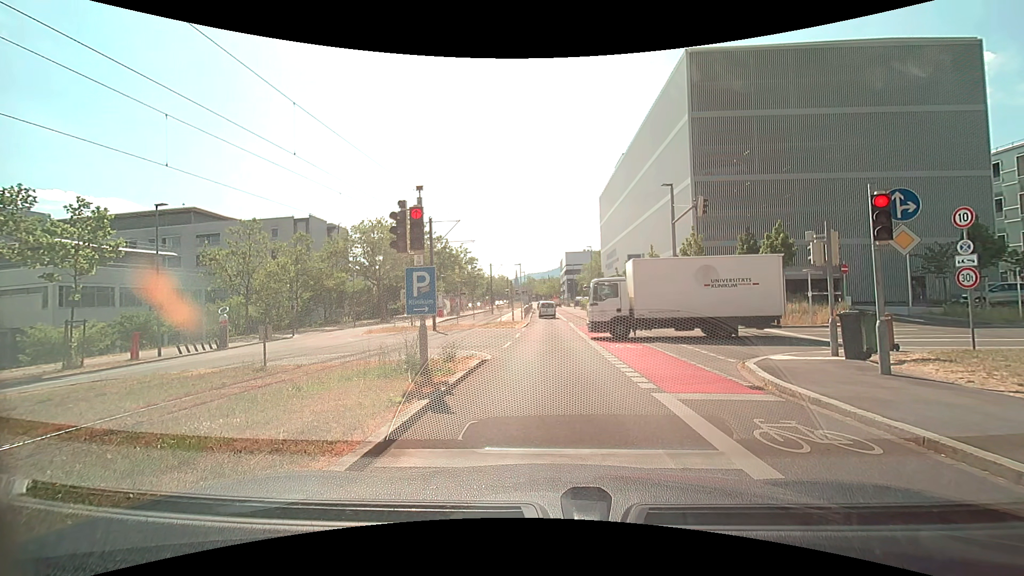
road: secondary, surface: asphalt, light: Day
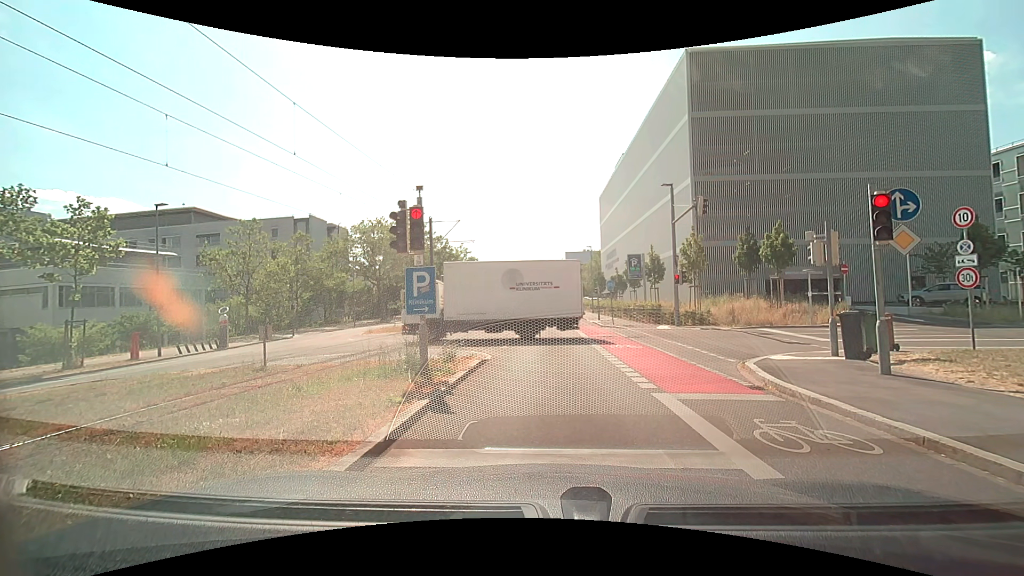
(0.0, 0.0) m; 0°
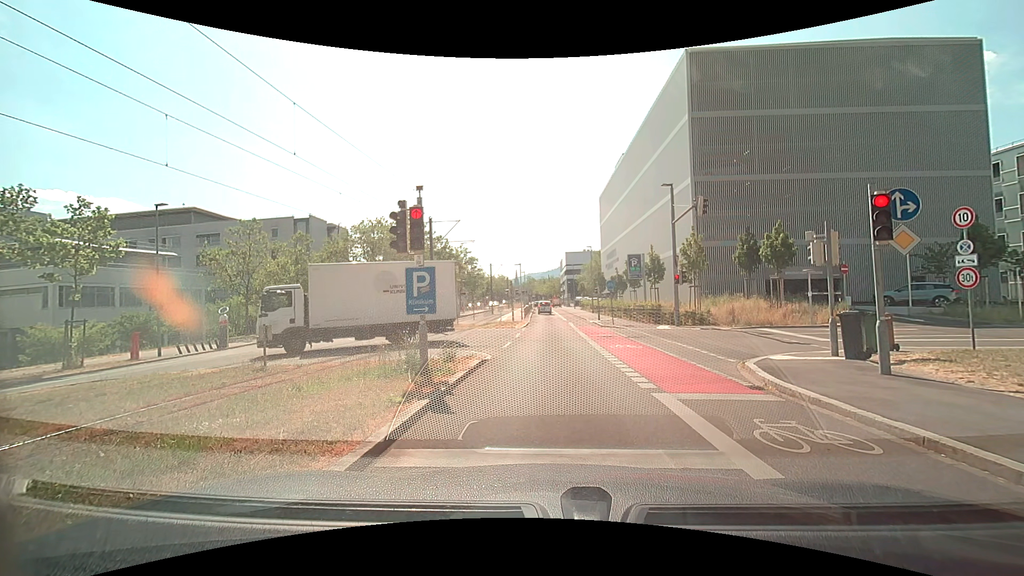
(0.0, 0.0) m; 0°
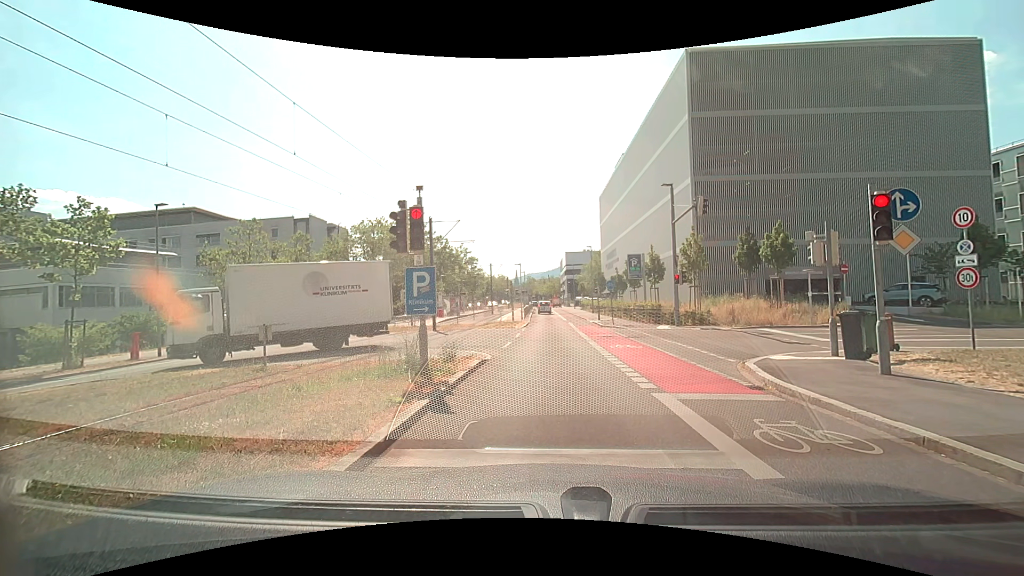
(0.0, 0.0) m; 0°
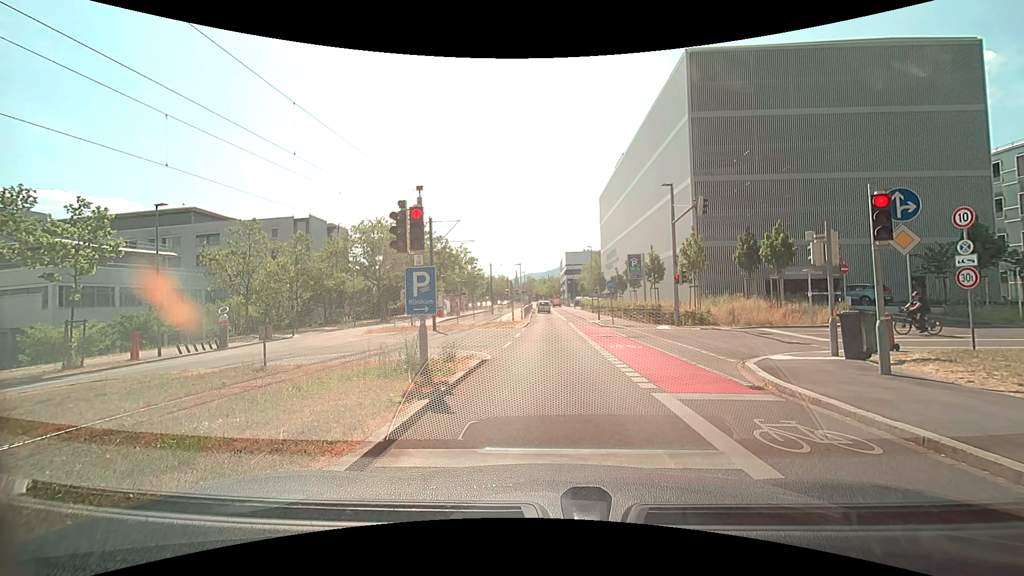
(0.0, 0.0) m; 0°
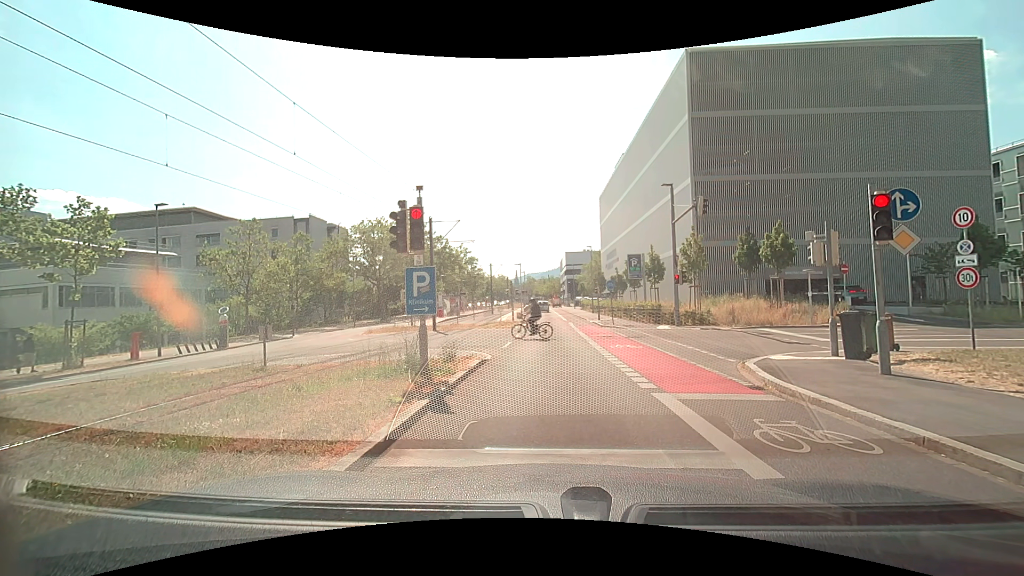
(0.0, 0.0) m; 0°
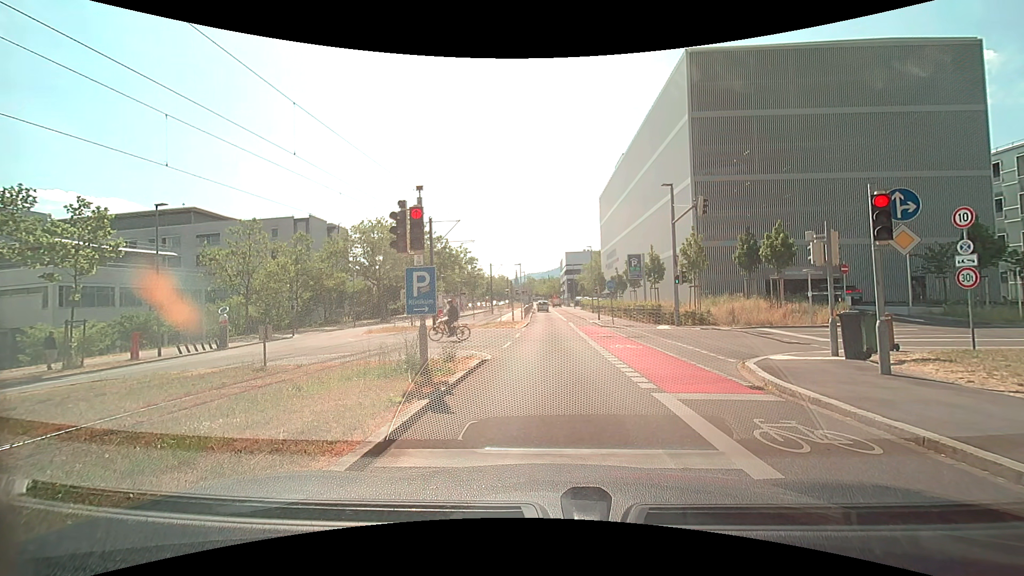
(0.0, 0.0) m; 0°
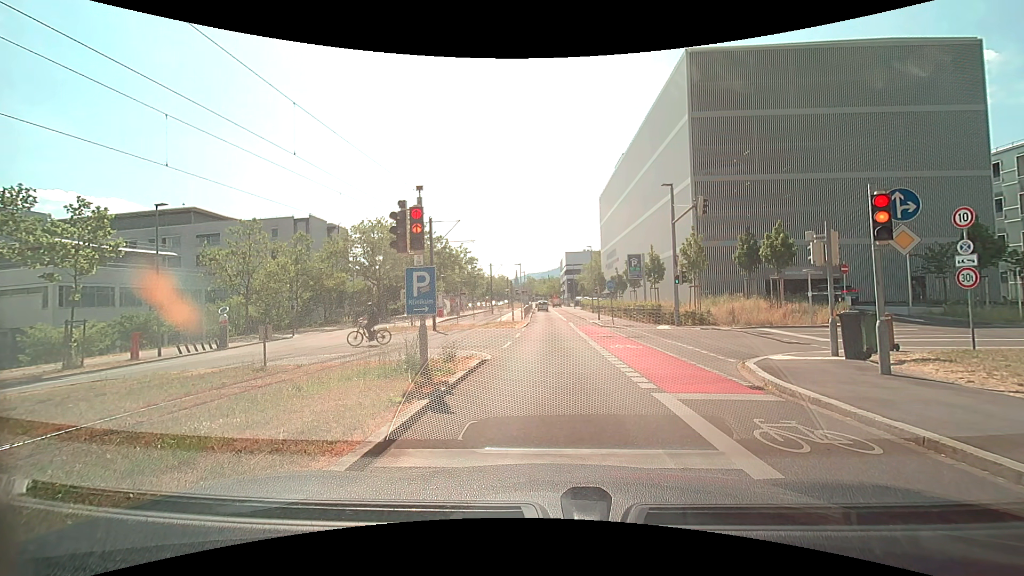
(0.0, 0.0) m; 0°
(0, +10) (0, +20) (0, +30) (-1, +40) (-1, +50) (-1, +60) (-1, +70) (-2, +80) (-2, +90) (-2, +100) m
